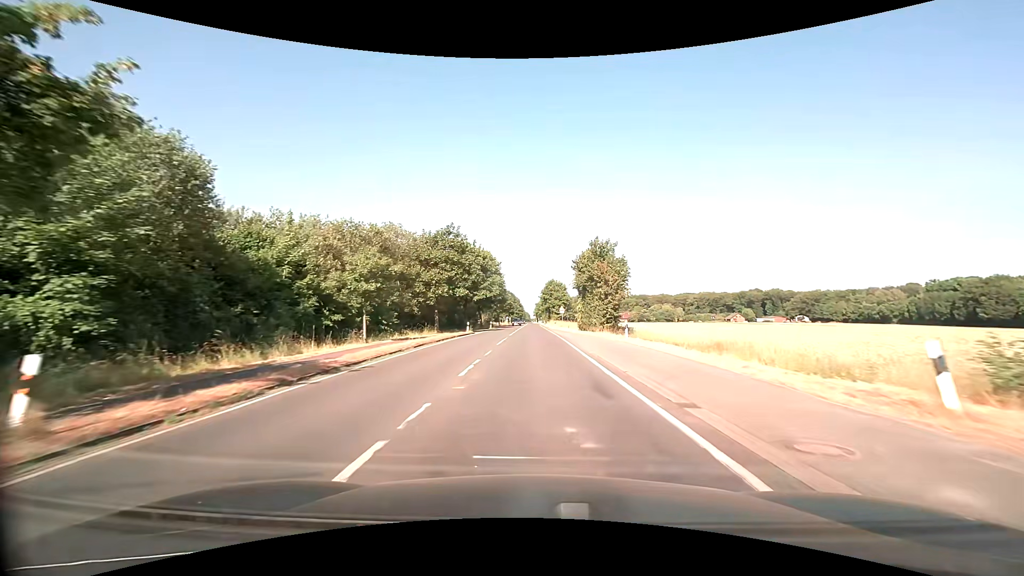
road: secondary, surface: asphalt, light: Day
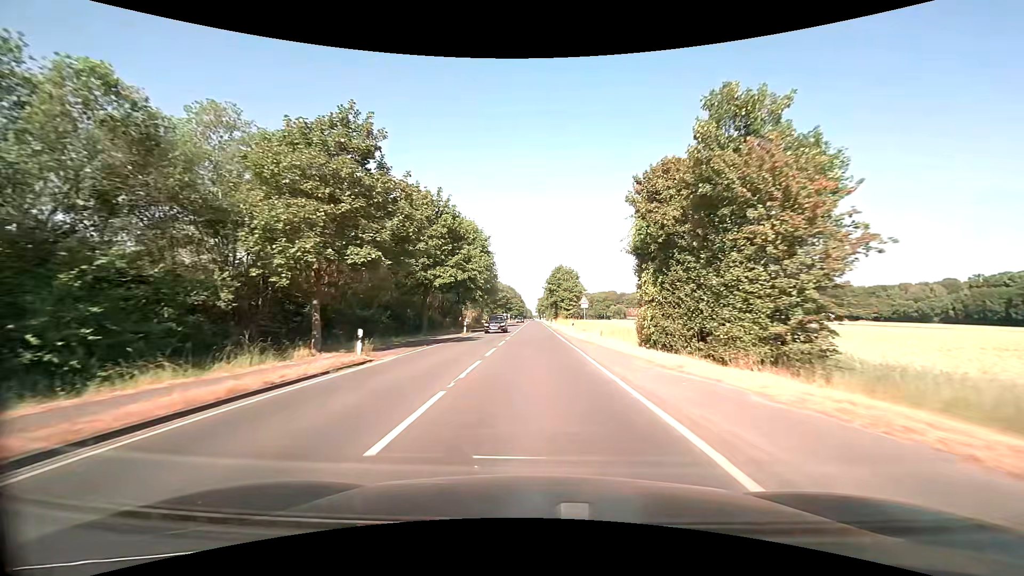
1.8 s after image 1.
(-0.2, +30.3) m; 0°
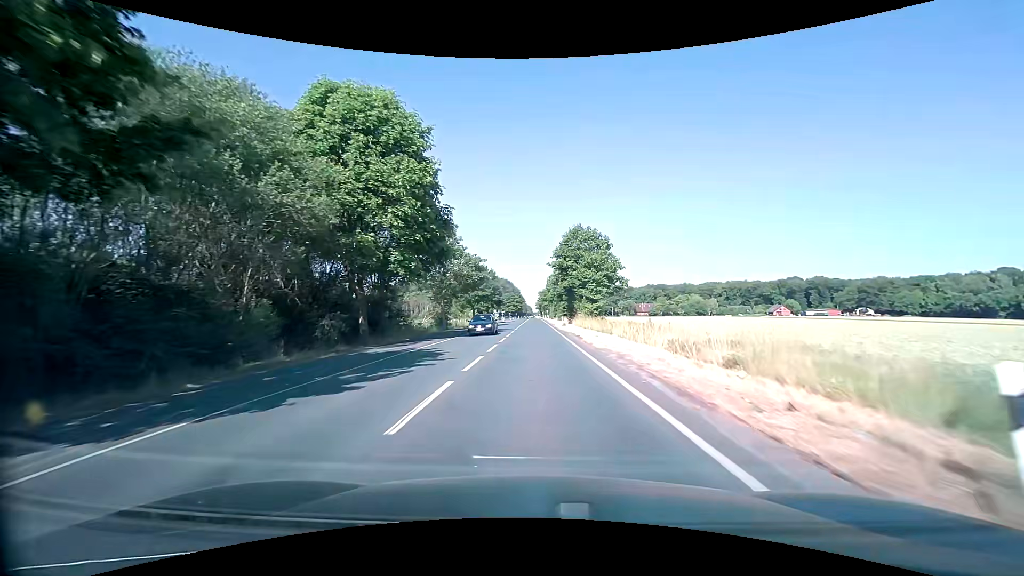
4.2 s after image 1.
(+0.1, +41.3) m; 0°
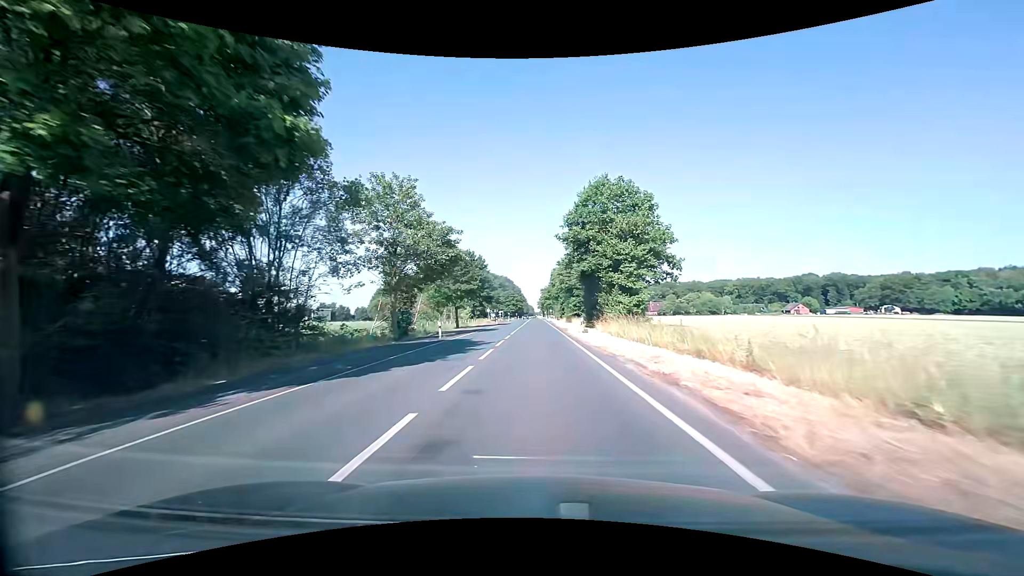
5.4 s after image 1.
(0.0, +21.0) m; 0°
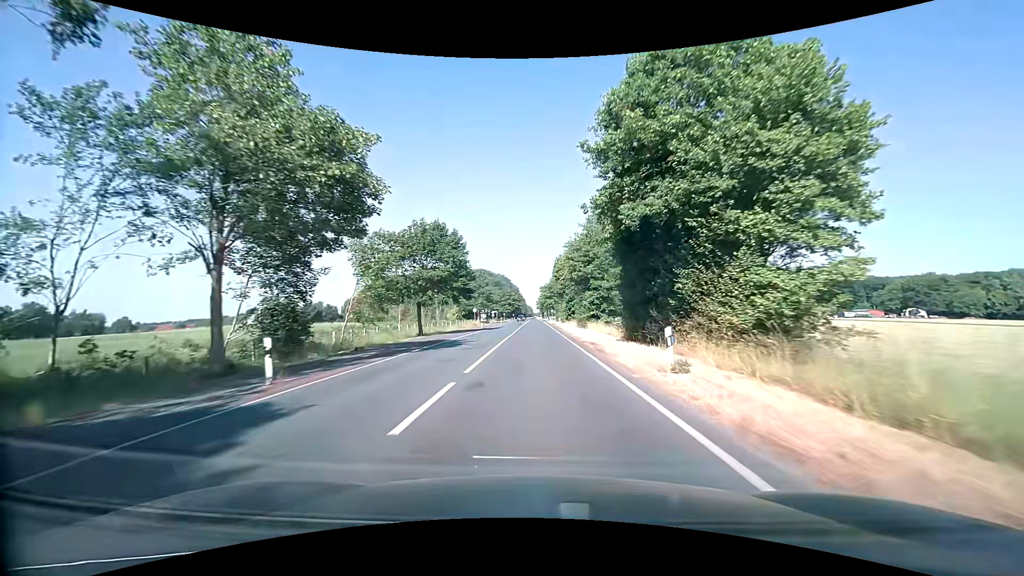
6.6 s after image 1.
(0.0, +21.1) m; 0°
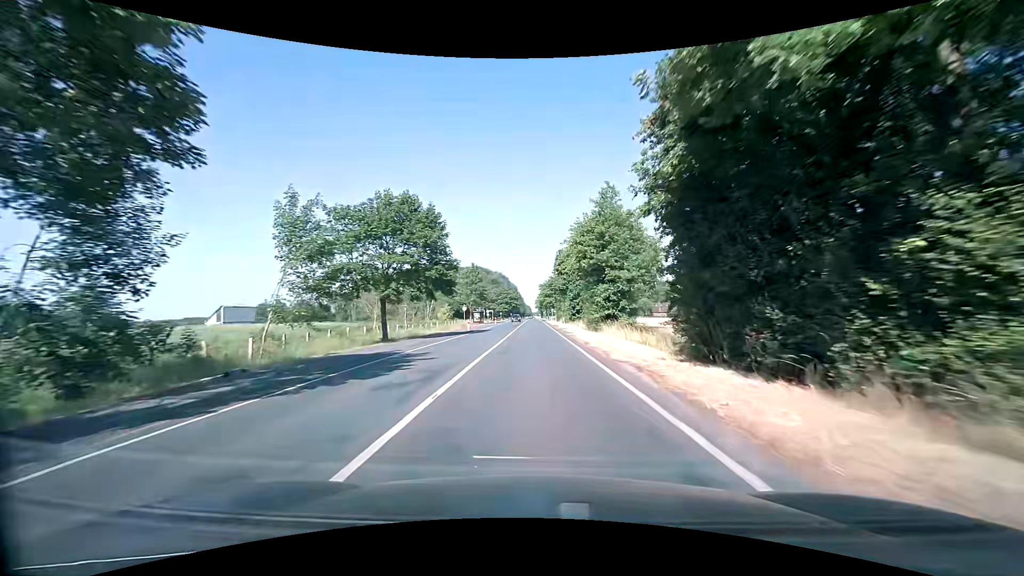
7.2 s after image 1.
(0.0, +10.6) m; 0°
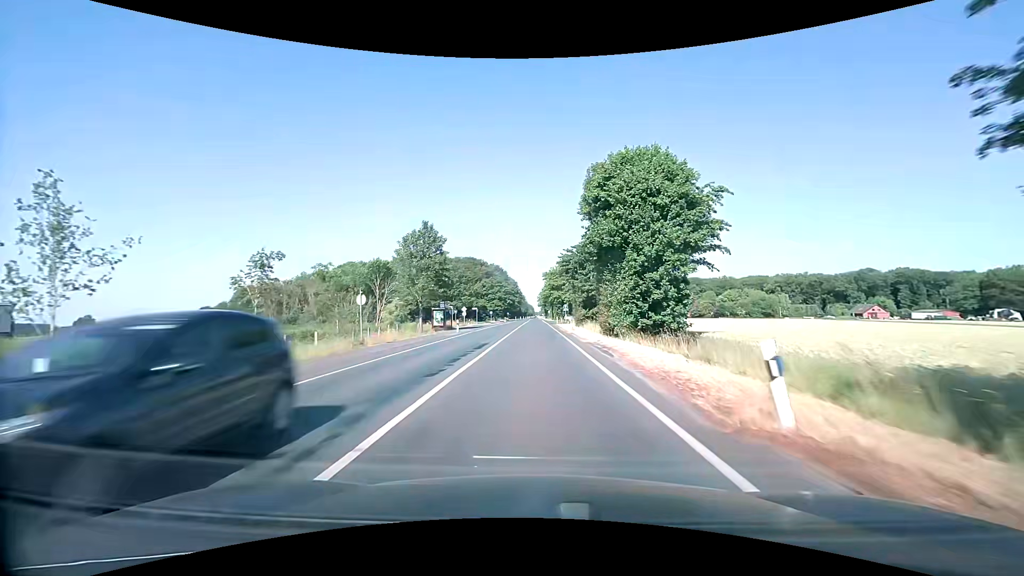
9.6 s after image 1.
(0.0, +42.1) m; 0°
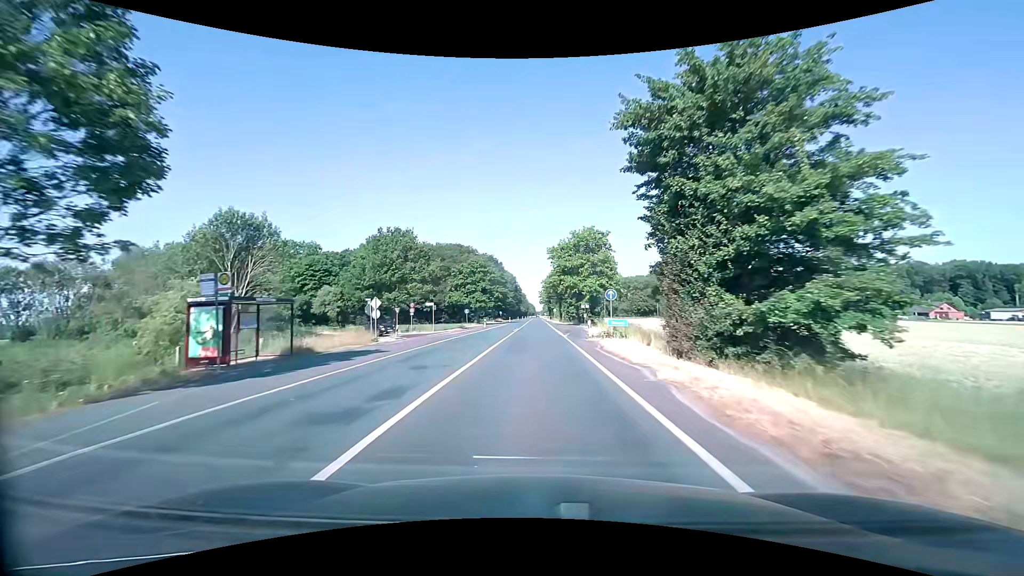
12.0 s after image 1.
(0.0, +41.9) m; 0°
(0, +10) (0, +20) (0, +30) (0, +40) (0, +50) (0, +60) (0, +70) (0, +80) (0, +90) (0, +100) m
